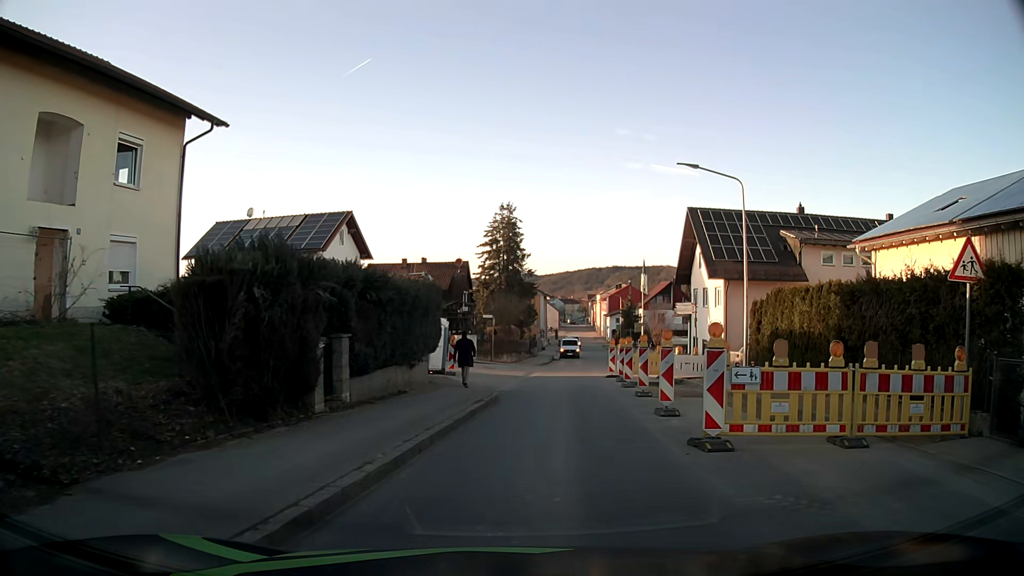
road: tertiary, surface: asphalt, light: Day
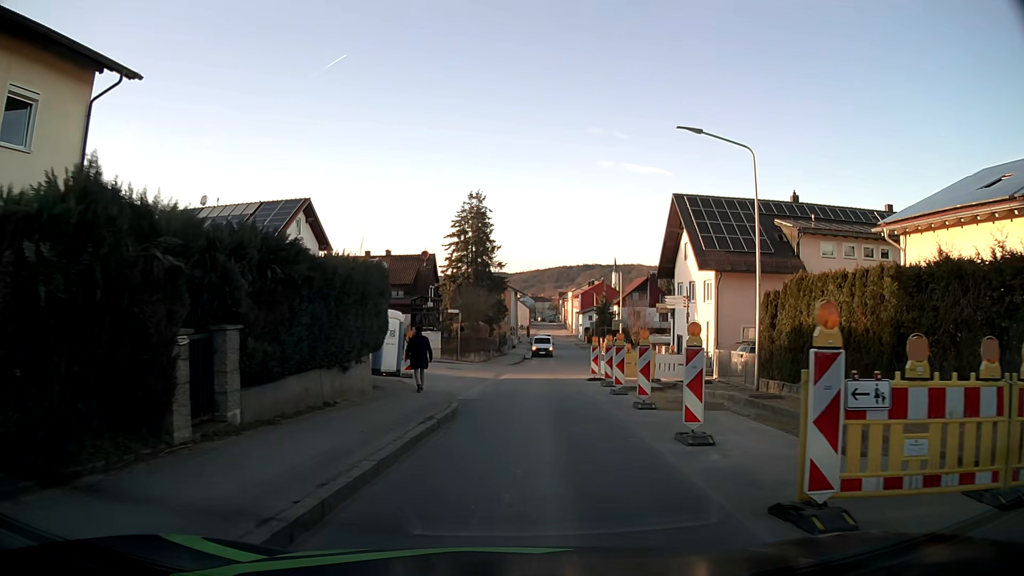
(+0.1, +4.1) m; +2°
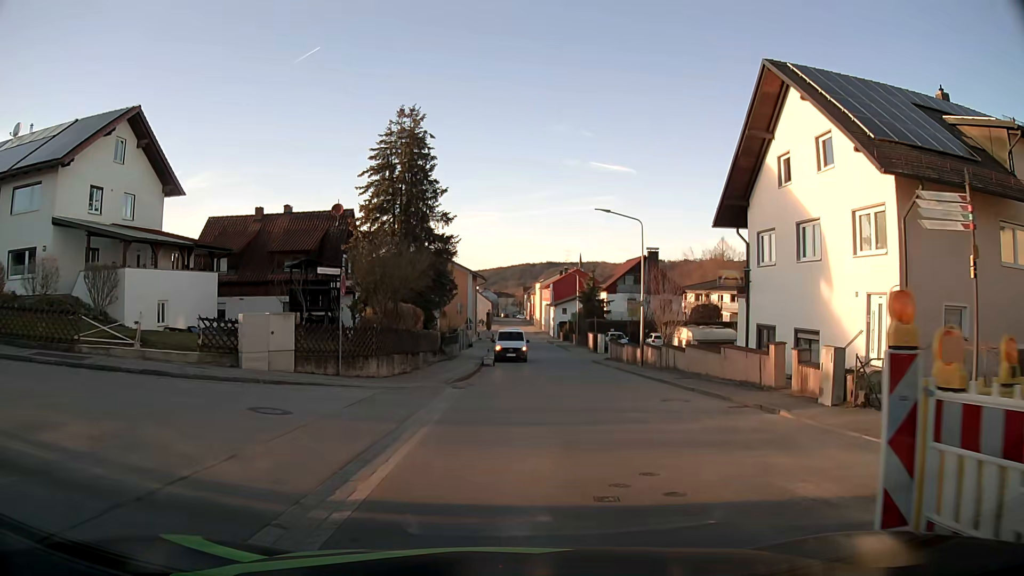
(+1.0, +21.9) m; +4°
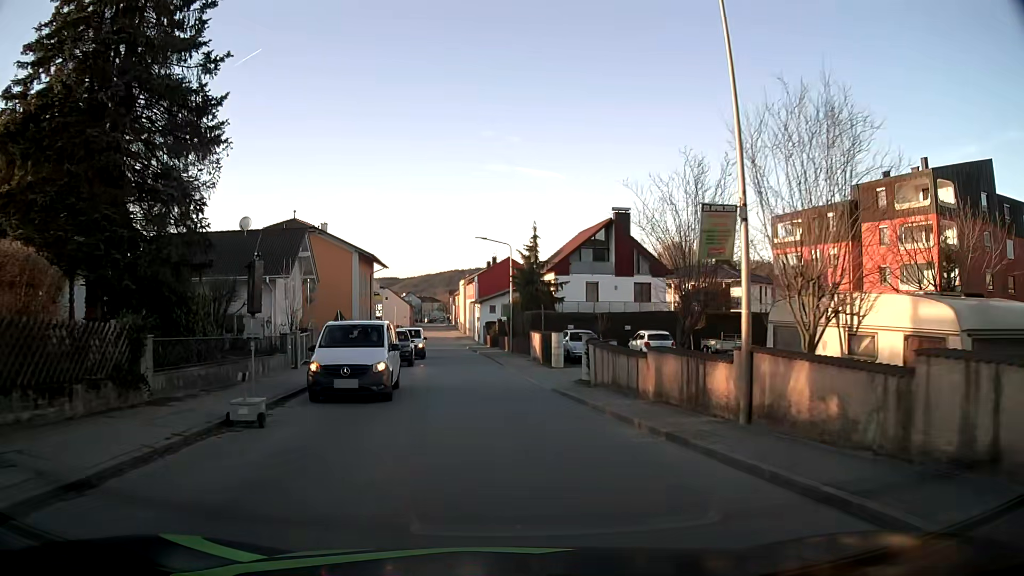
(+1.8, +23.9) m; +6°
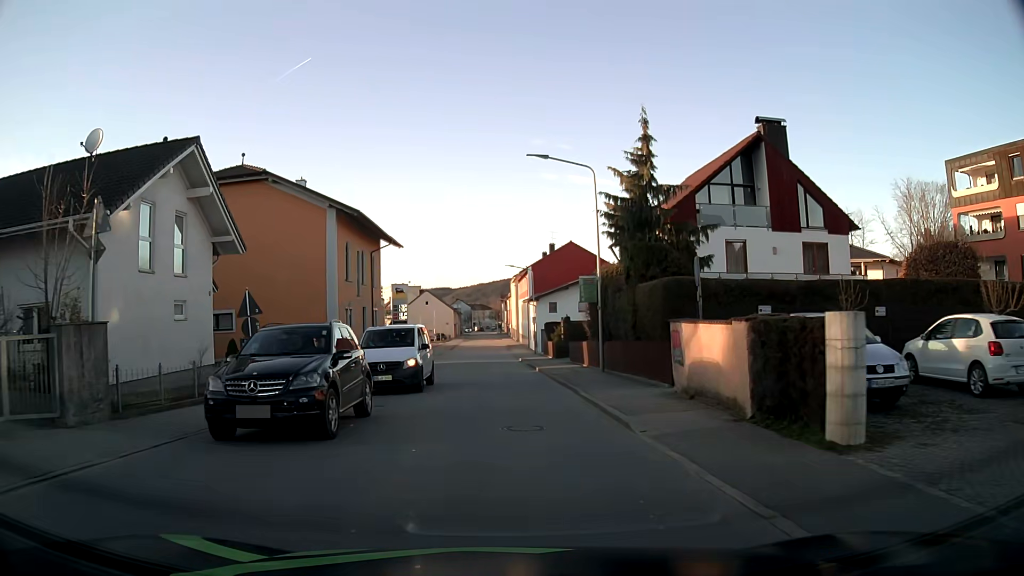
(-1.1, +21.6) m; -5°
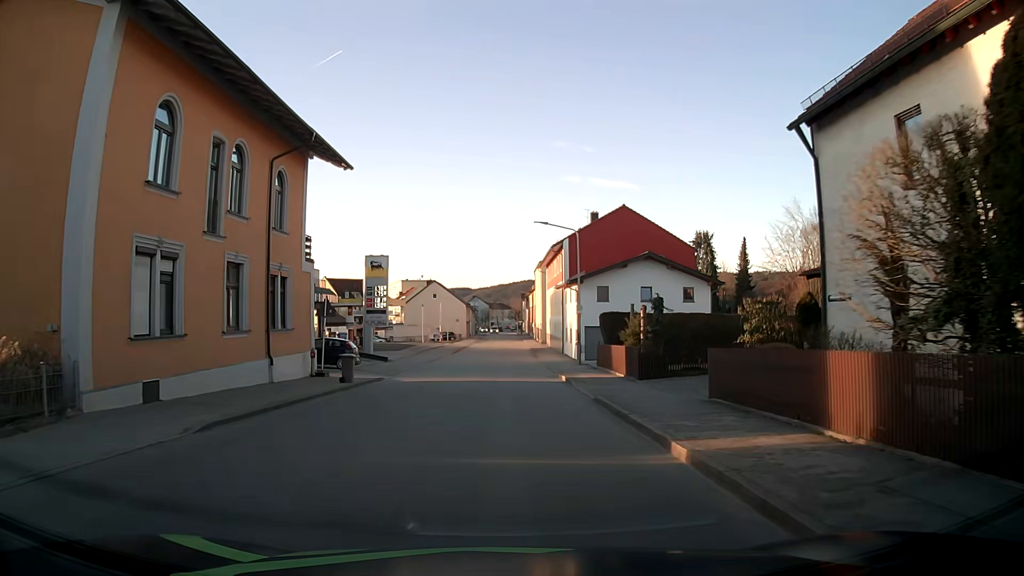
(-0.4, +22.2) m; -1°
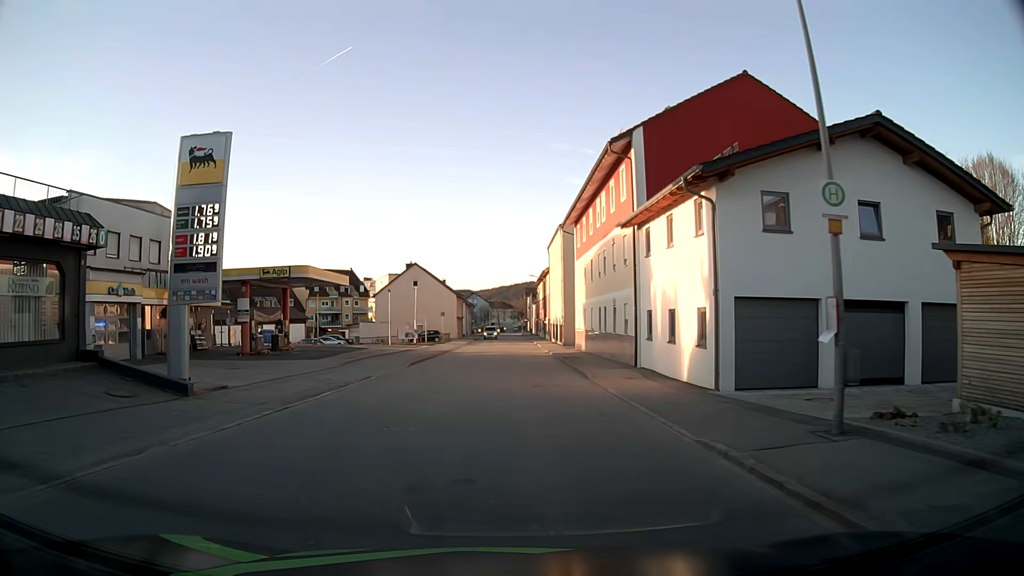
(-0.5, +28.8) m; -1°
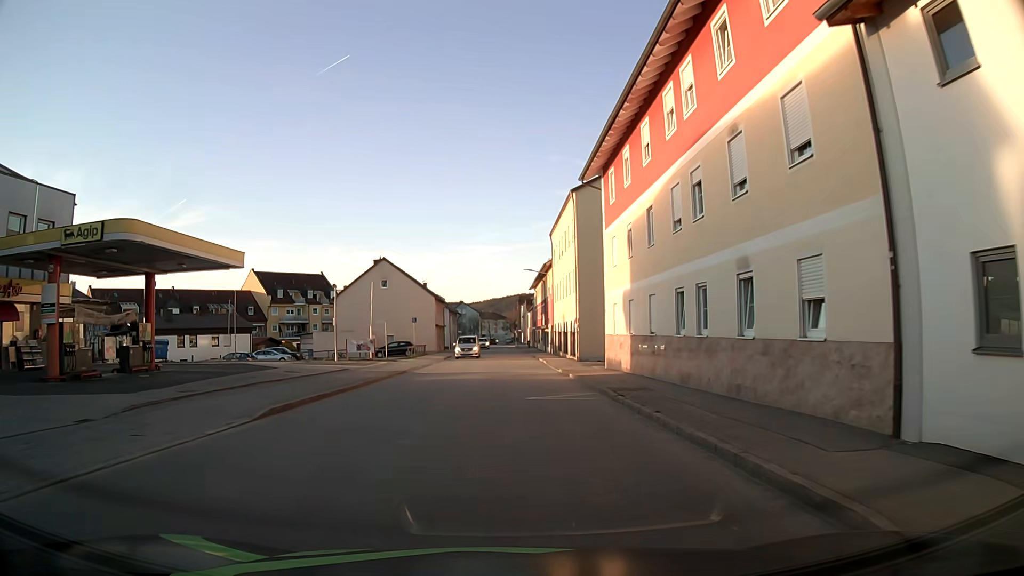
(+0.2, +18.0) m; +2°
(0, +10) (0, +20) (0, +30) (0, +40) (-1, +50) (-1, +60) (-1, +70) (-1, +80) (-2, +90) (-2, +100) m
